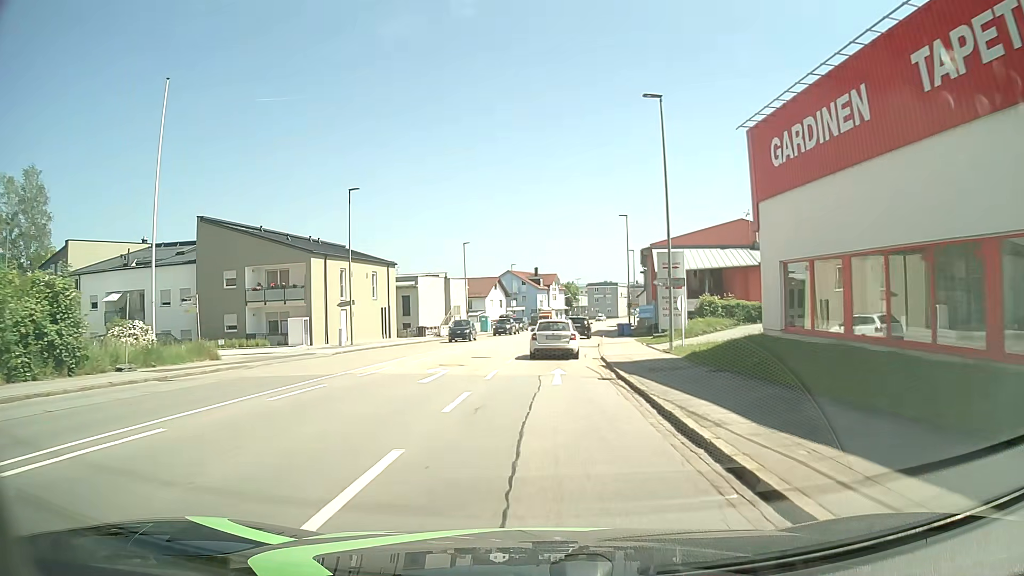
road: tertiary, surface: asphalt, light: Day
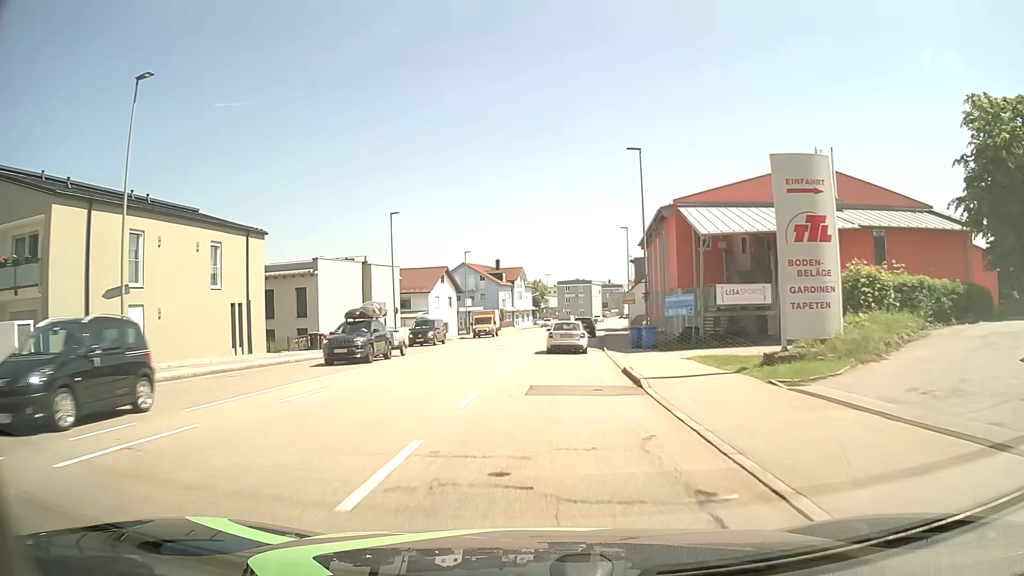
(+0.3, +23.3) m; +3°
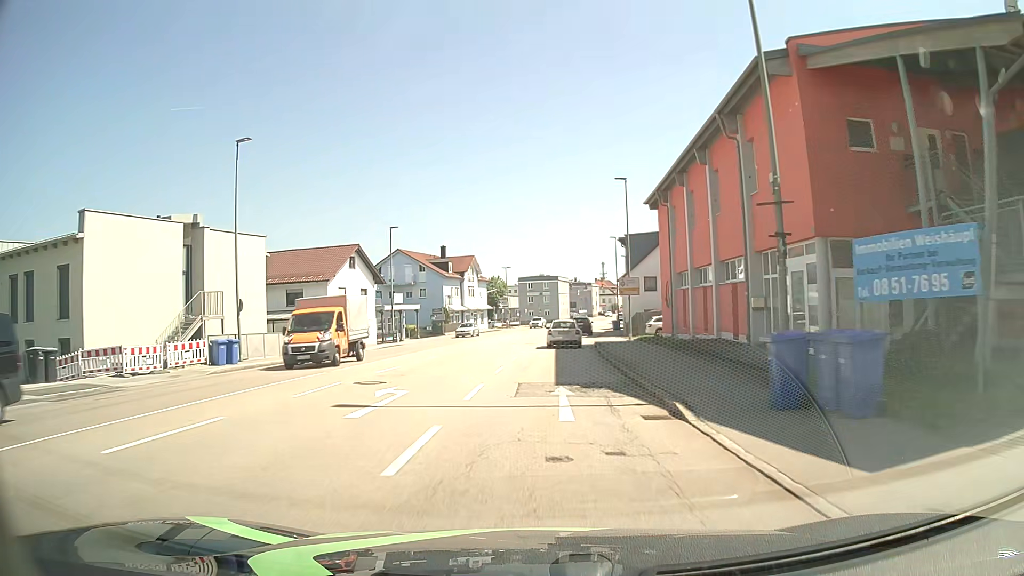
(+0.8, +23.3) m; +4°
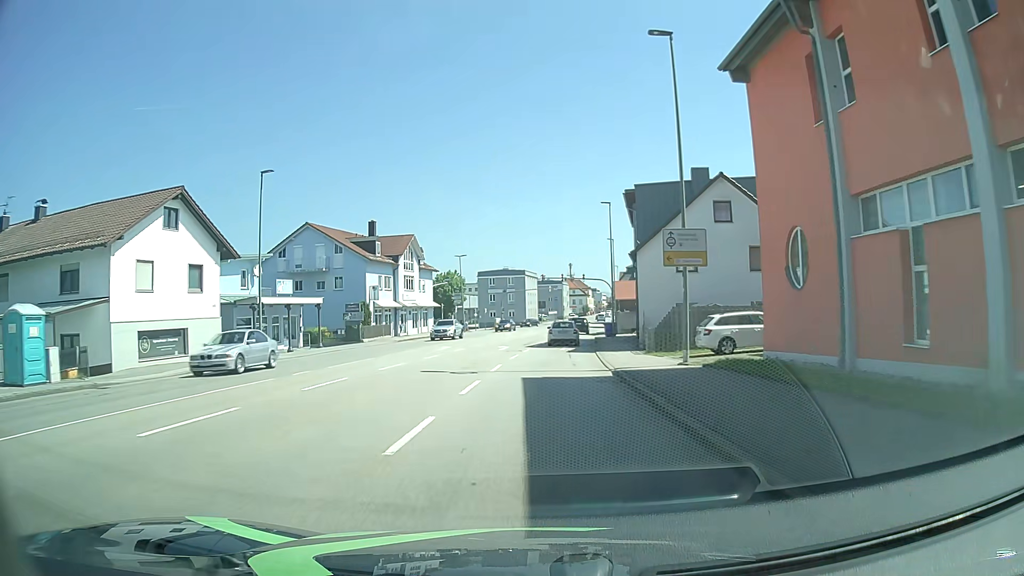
(+0.5, +23.1) m; +3°
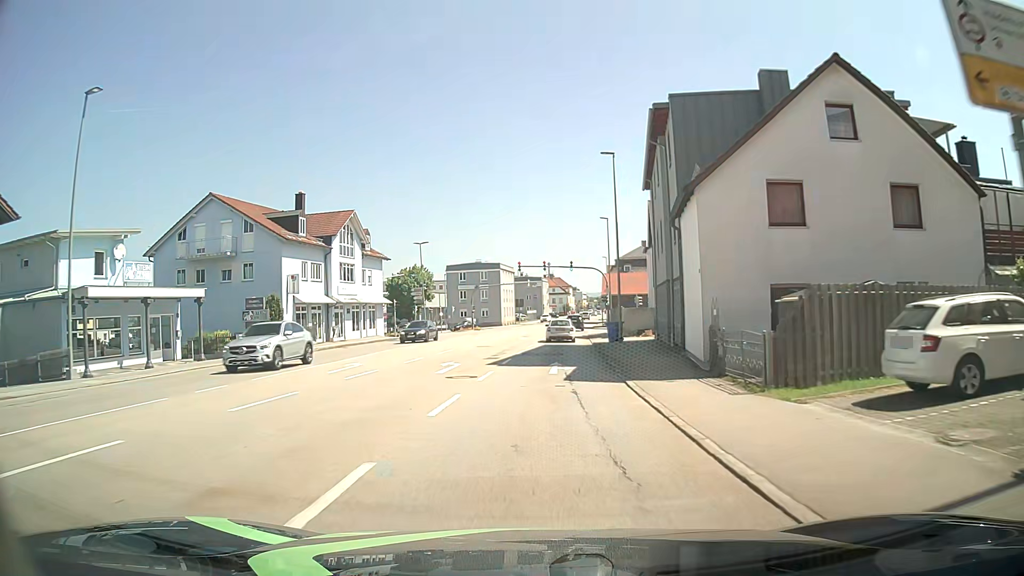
(+0.3, +15.4) m; +2°
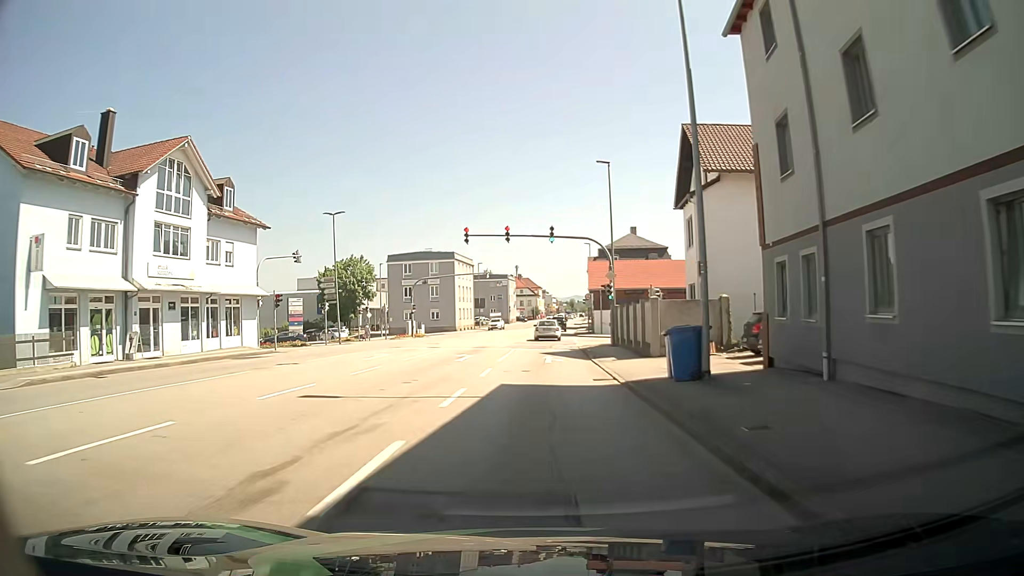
(+0.5, +22.9) m; +3°
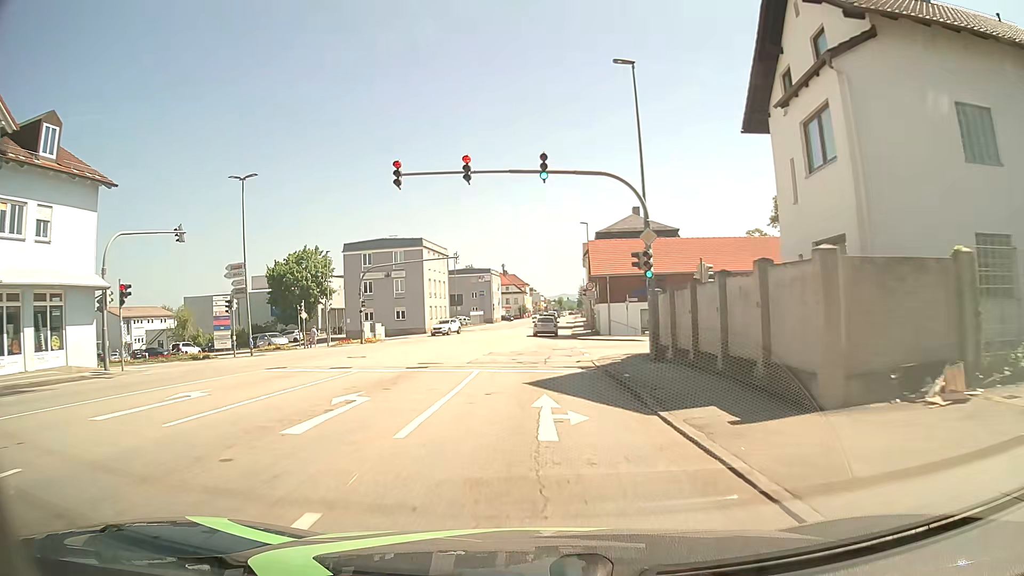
(0.0, +15.2) m; 0°
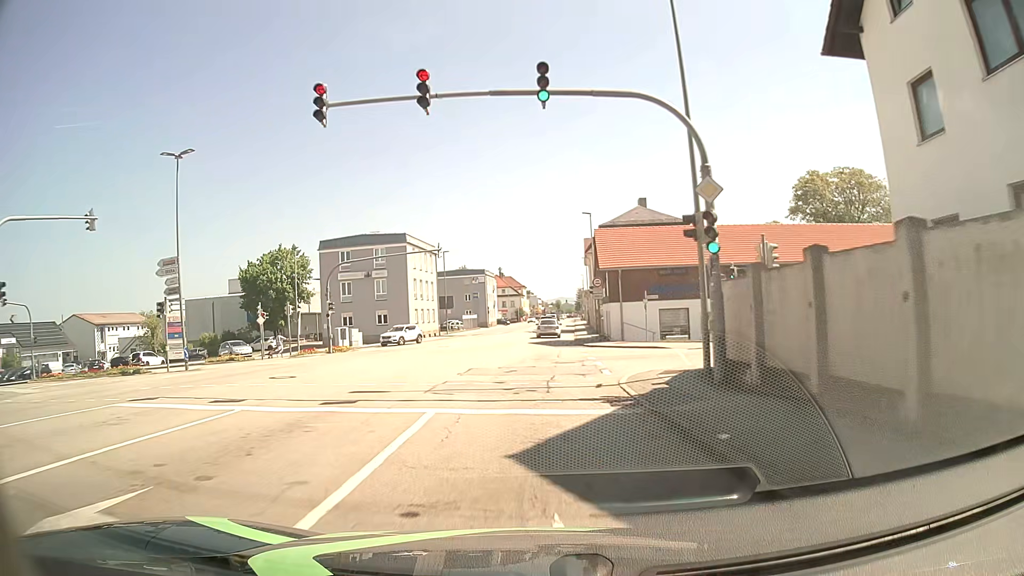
(0.0, +7.6) m; +1°
